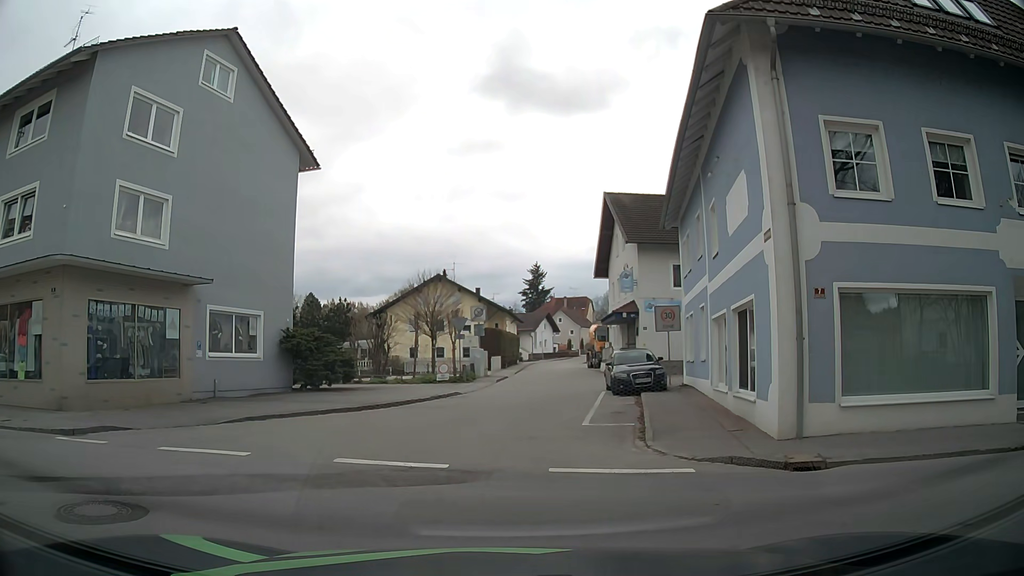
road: residential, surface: asphalt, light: Day
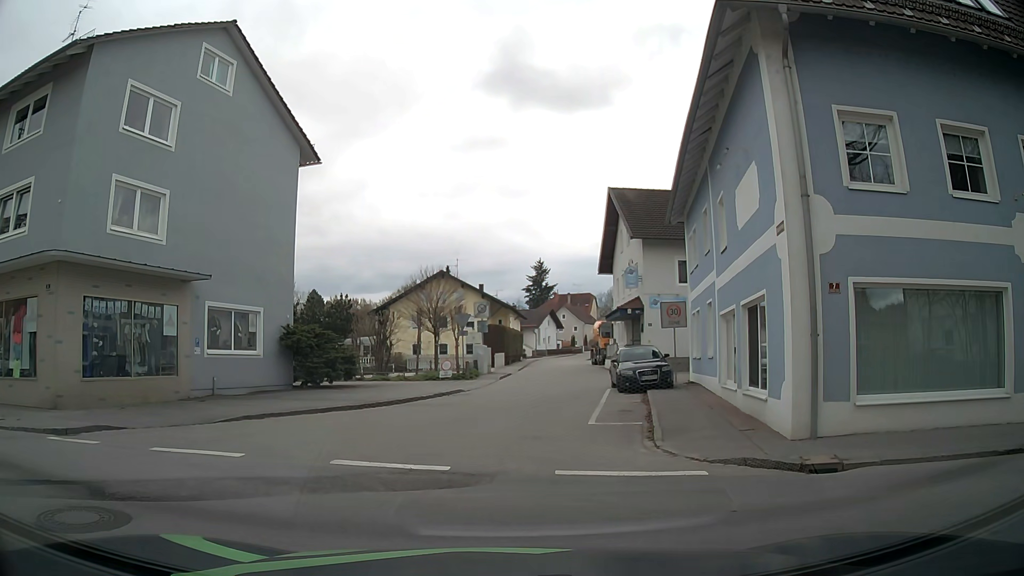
(0.0, +0.3) m; 0°
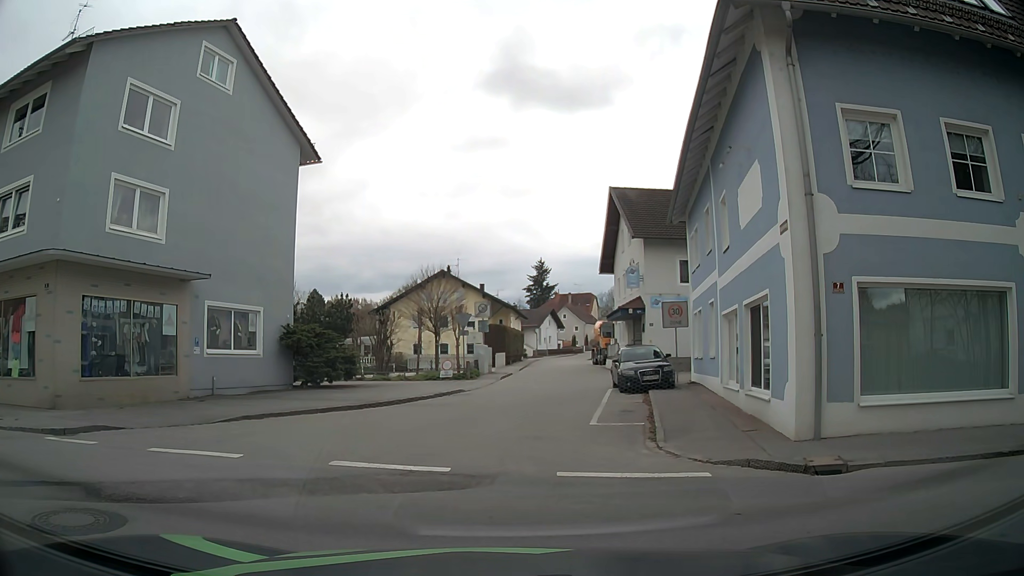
(0.0, +0.1) m; 0°
